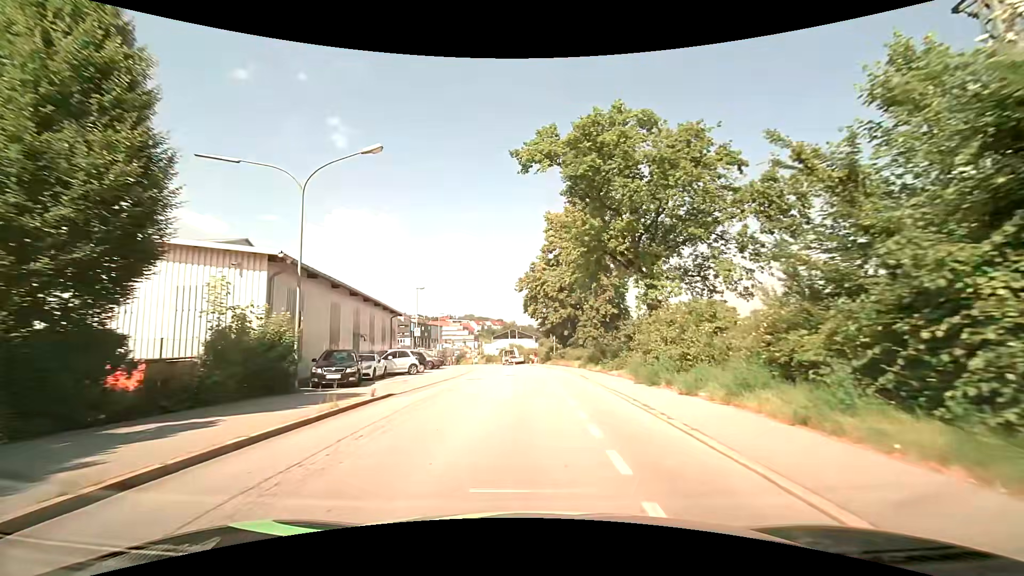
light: Day
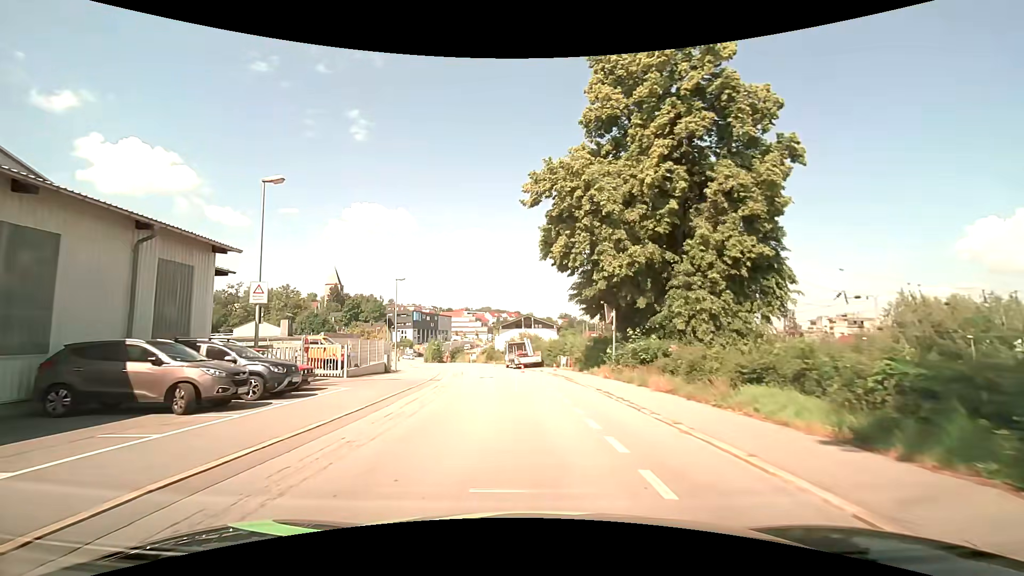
(-0.4, +31.3) m; -2°
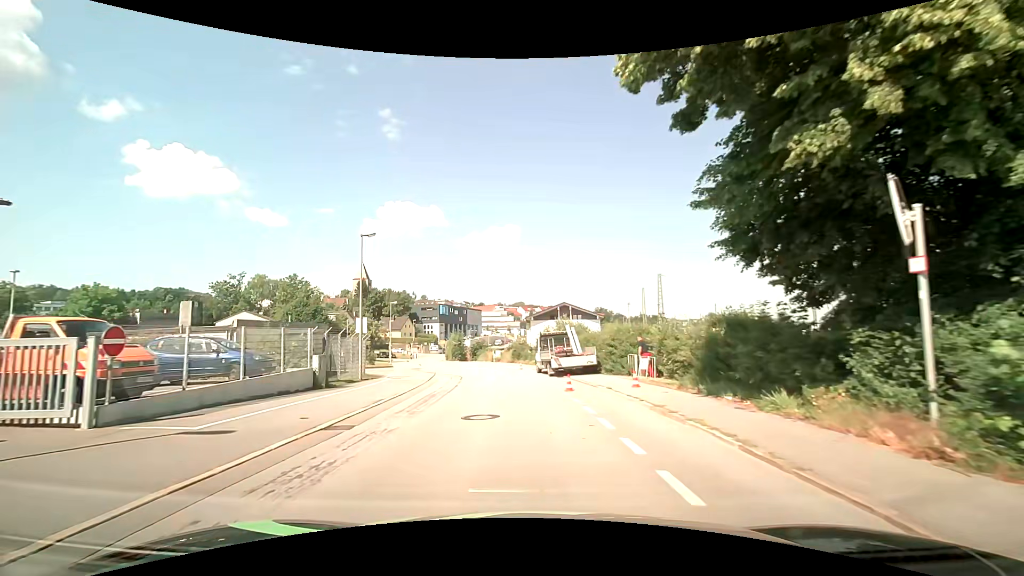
(-0.7, +16.5) m; -4°
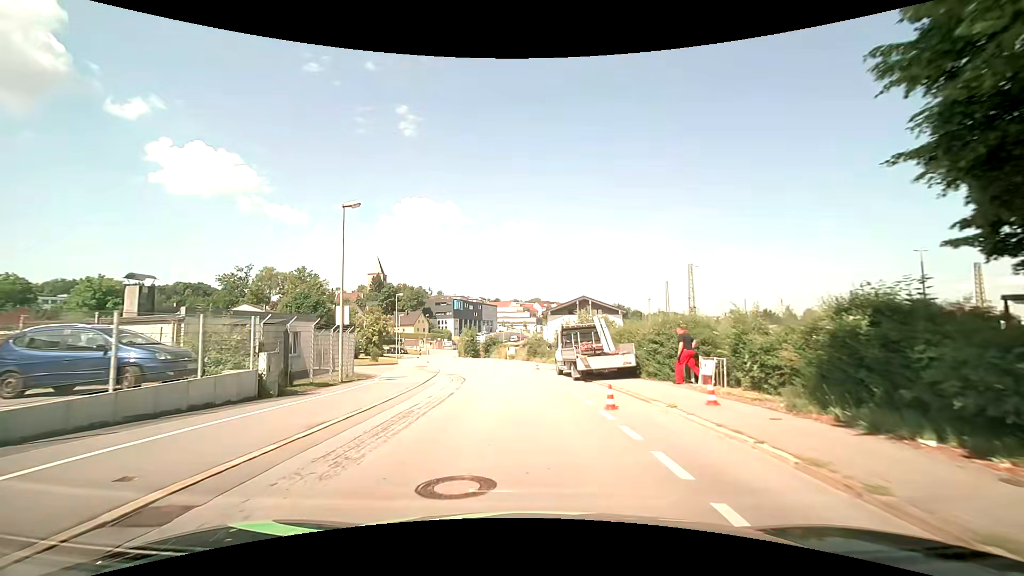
(-0.1, +5.2) m; -2°
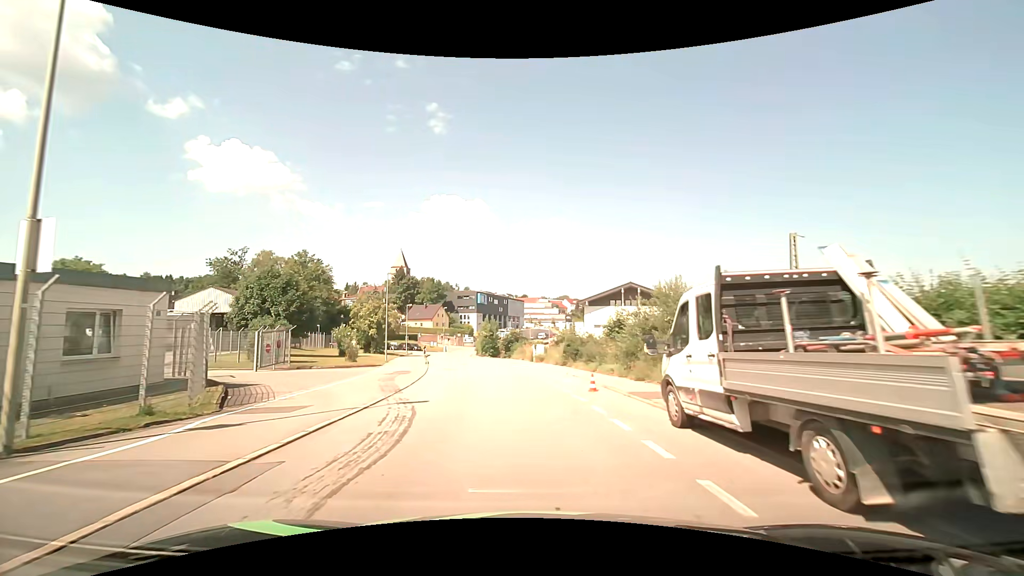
(-0.5, +15.3) m; -4°
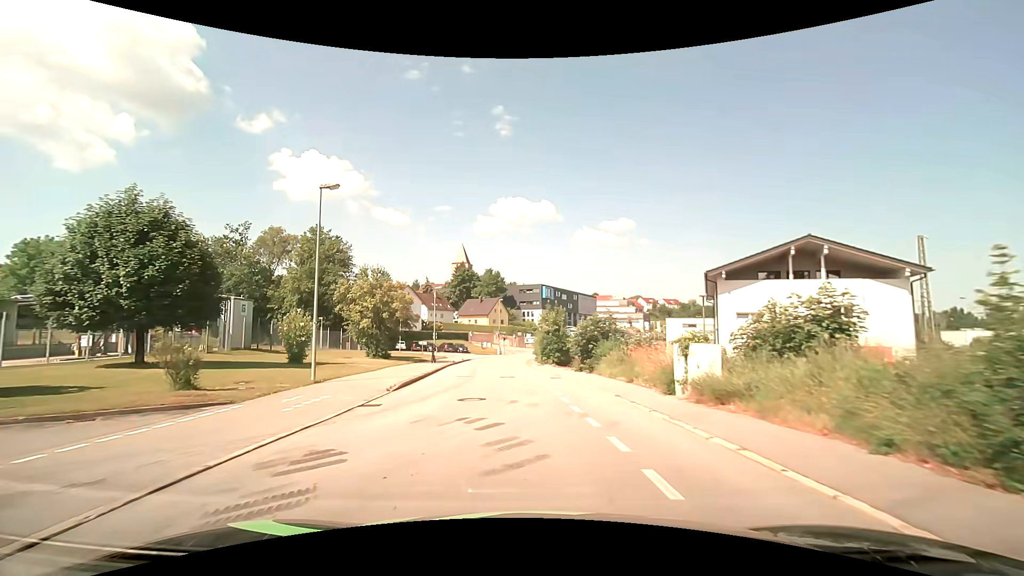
(-1.3, +26.0) m; -7°
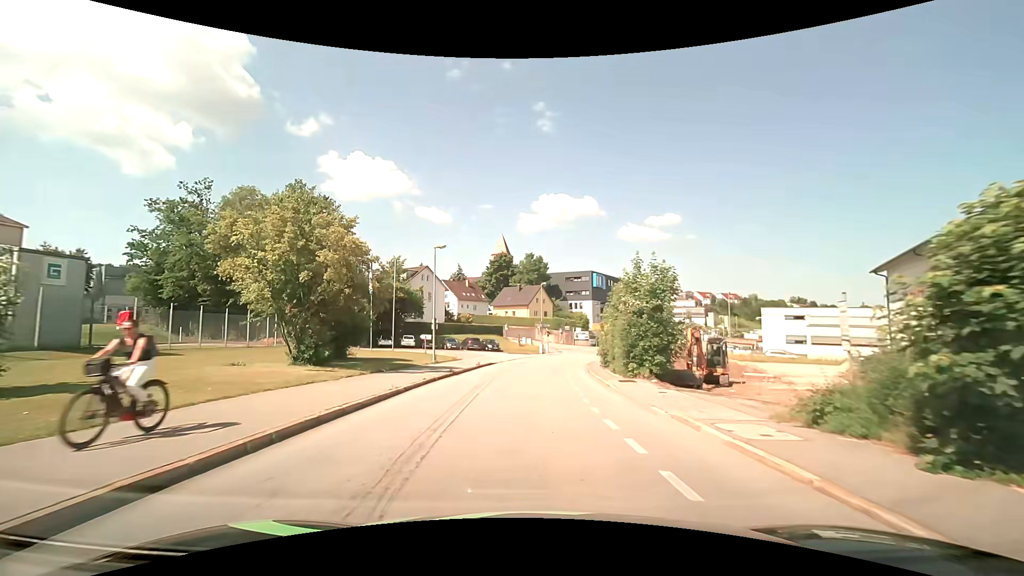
(-1.1, +22.2) m; -5°
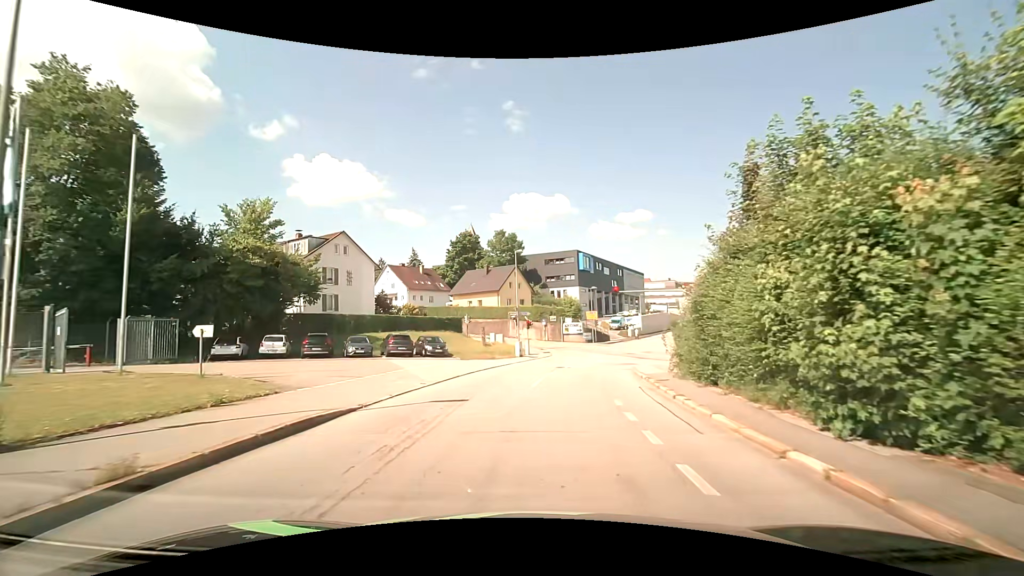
(+0.4, +26.4) m; +3°
